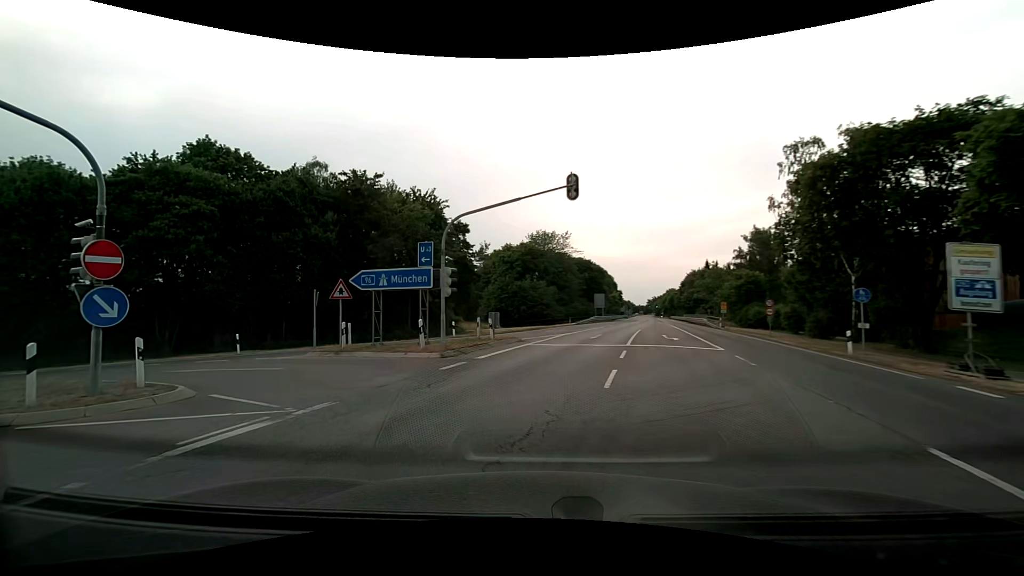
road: secondary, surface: asphalt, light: Day
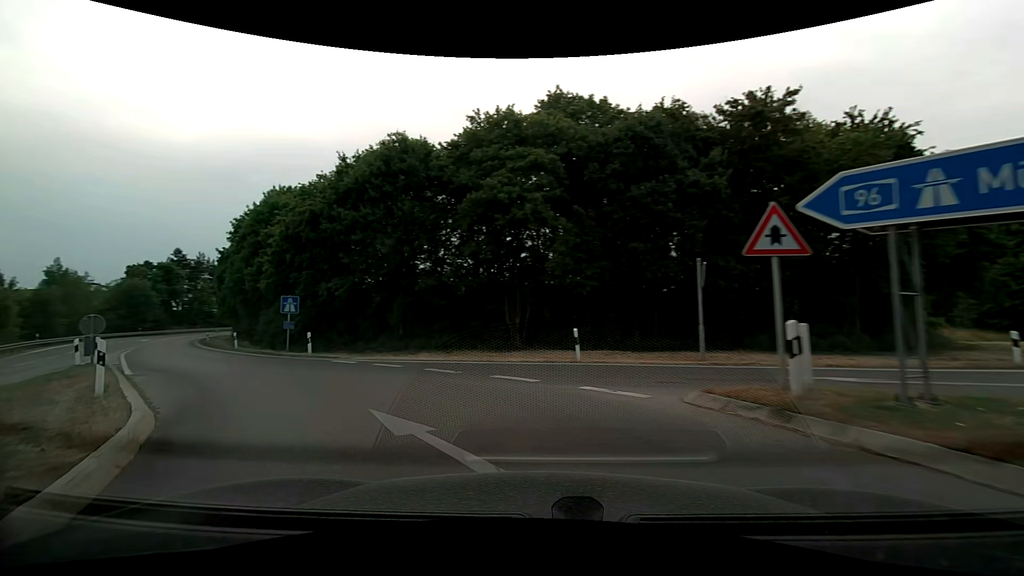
(-4.1, +12.2) m; -40°
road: motorway_link
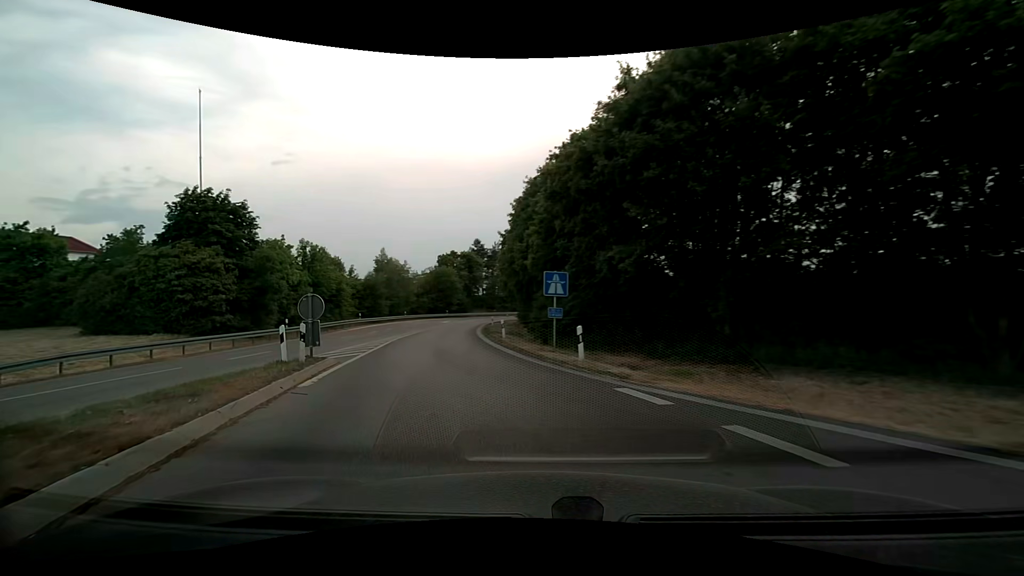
(-3.0, +9.8) m; -32°
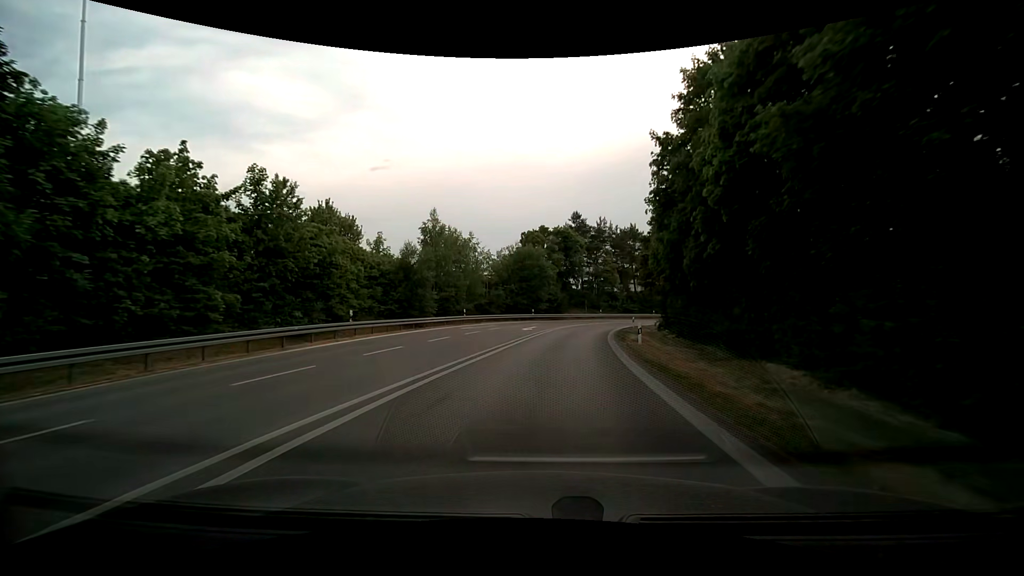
(-5.6, +28.9) m; -11°
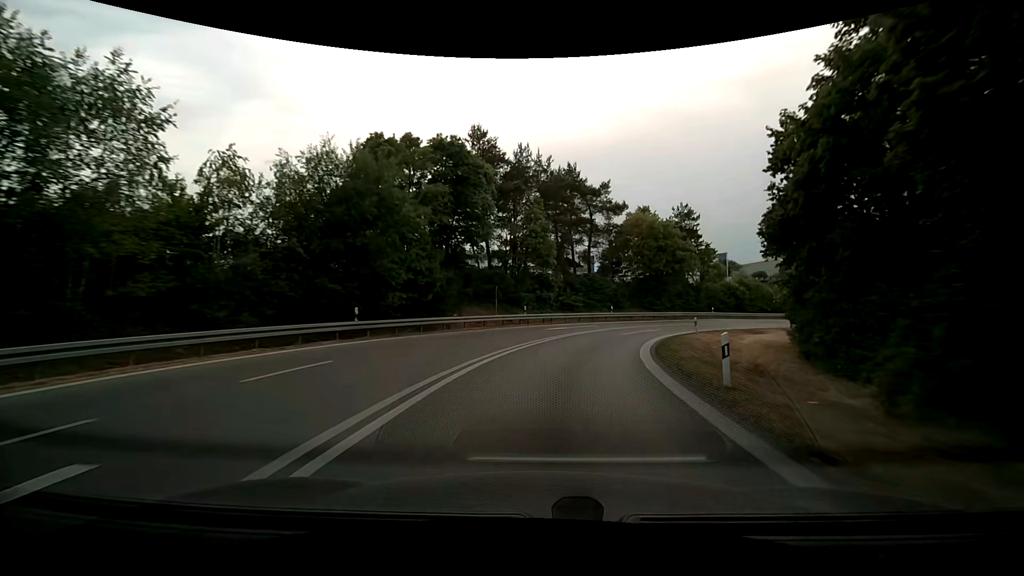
(+2.7, +35.3) m; +10°
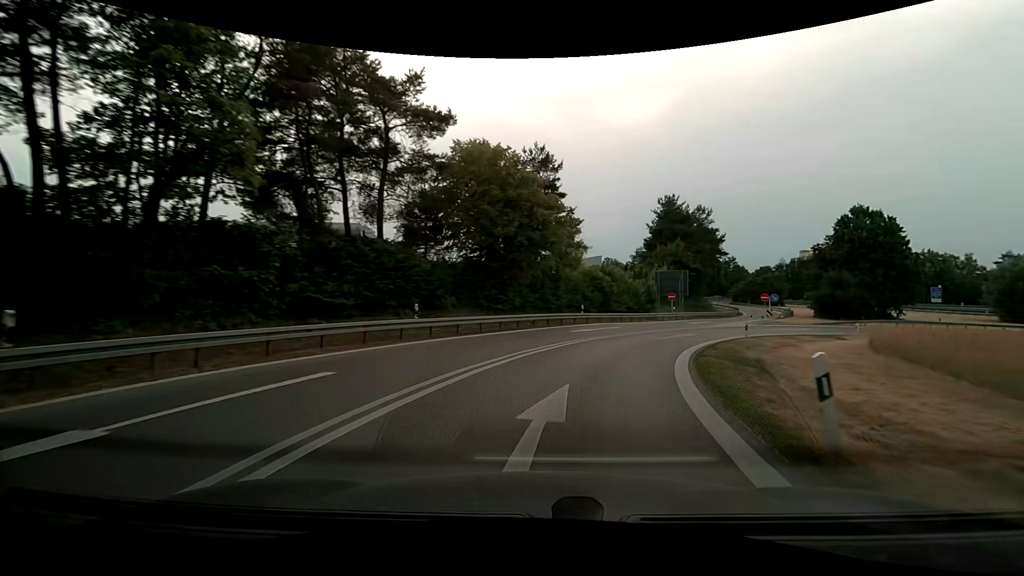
(+3.7, +24.9) m; +20°
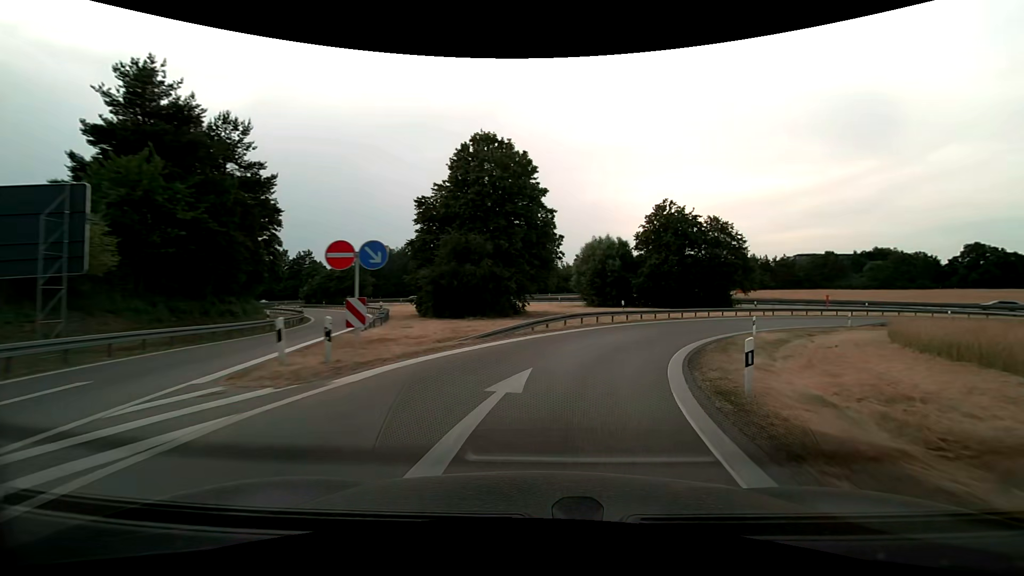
(+15.6, +38.2) m; +44°
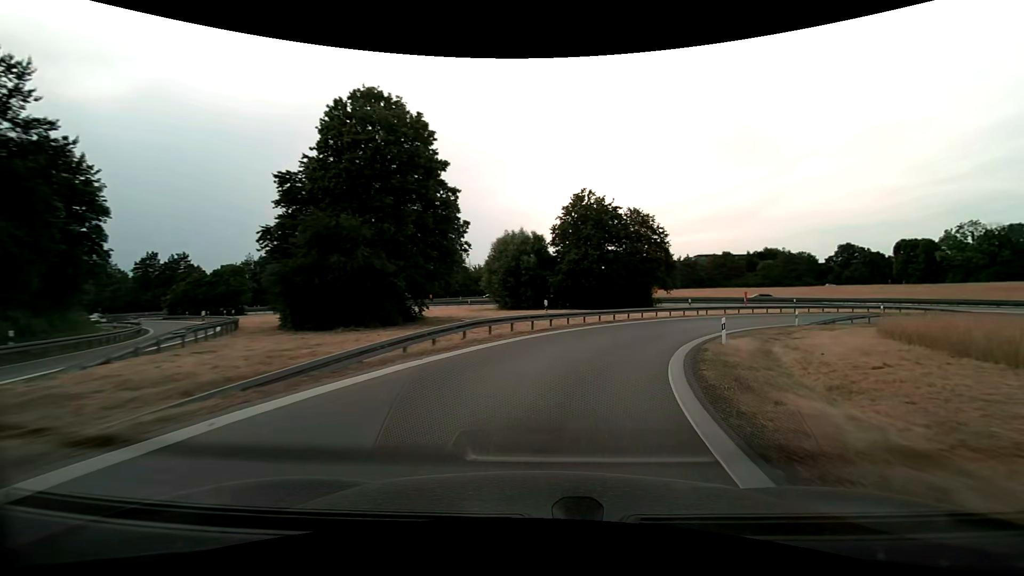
(+0.8, +8.7) m; +10°
(+1, +10) (+4, +20) (+8, +28) (+14, +36) (+22, +43) (+31, +48) (+40, +51) (+50, +53) (+60, +53) (+70, +52) m
